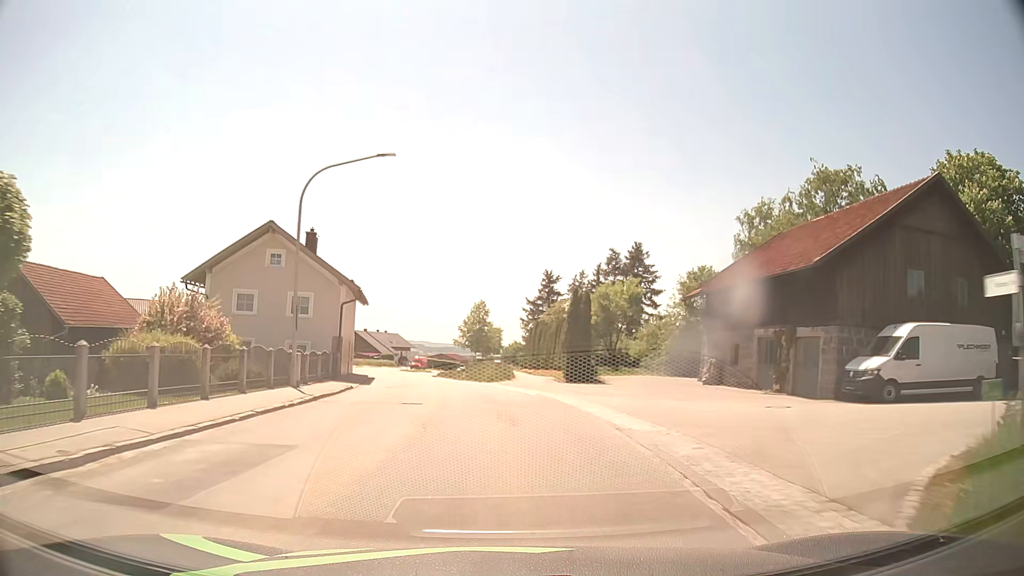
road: secondary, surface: asphalt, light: Day
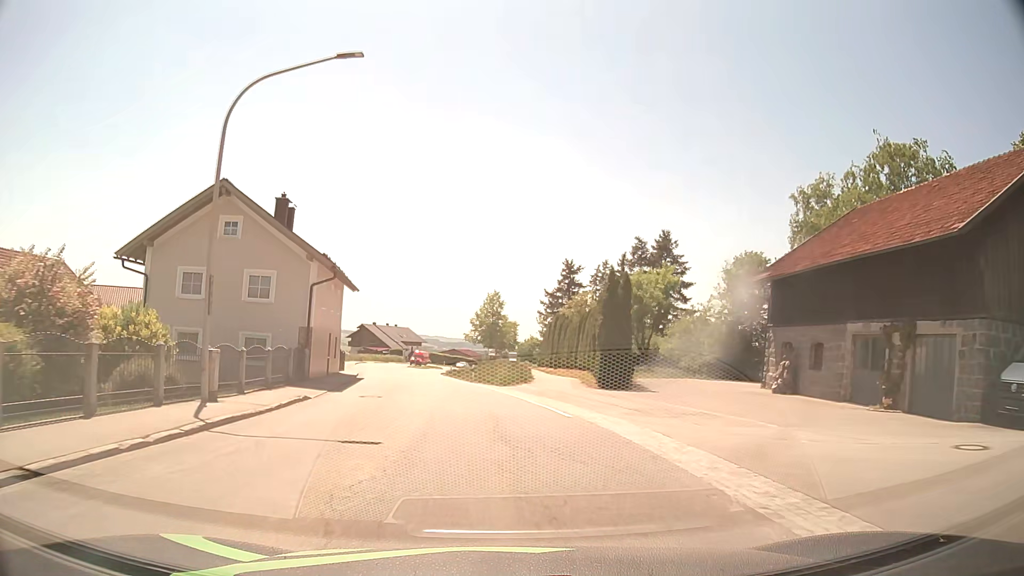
(-0.1, +7.5) m; -1°
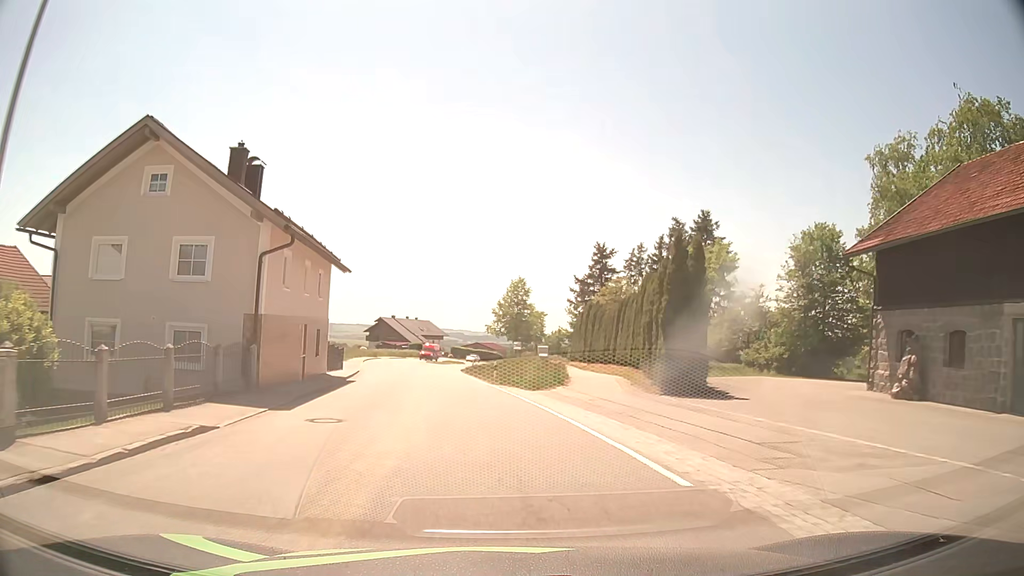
(-0.1, +7.6) m; -2°
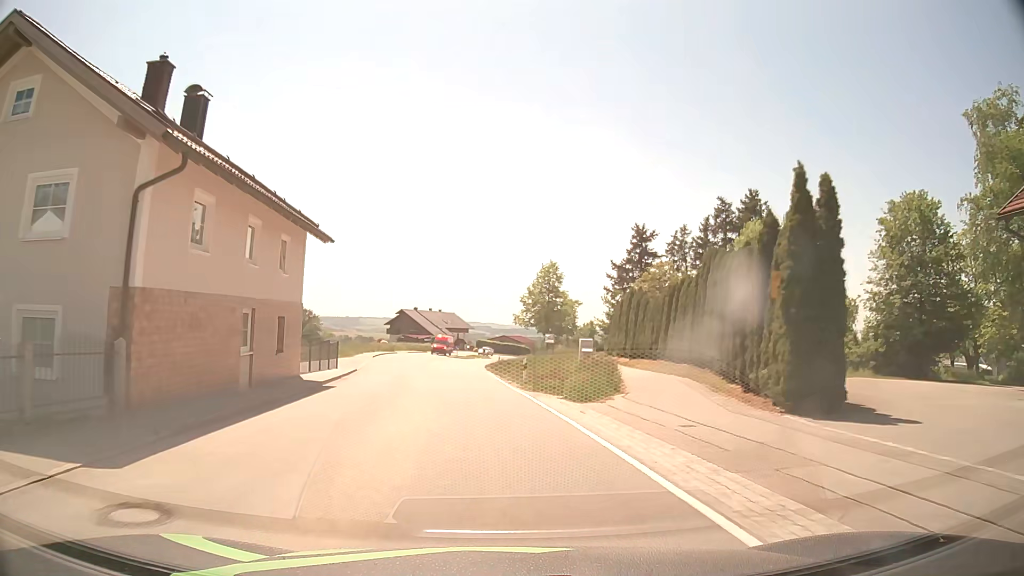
(-0.2, +7.6) m; -2°
